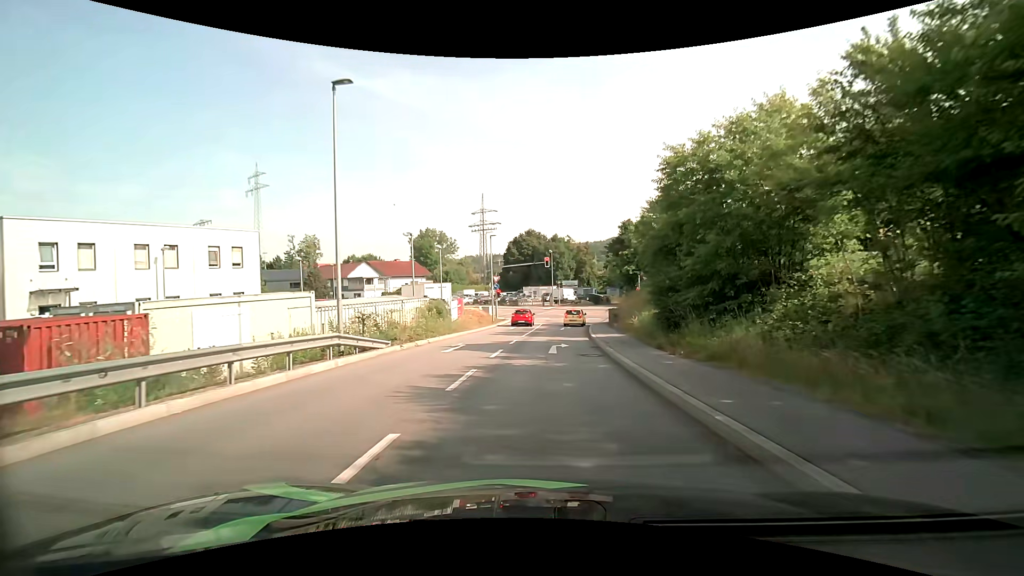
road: primary_link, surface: asphalt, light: Day
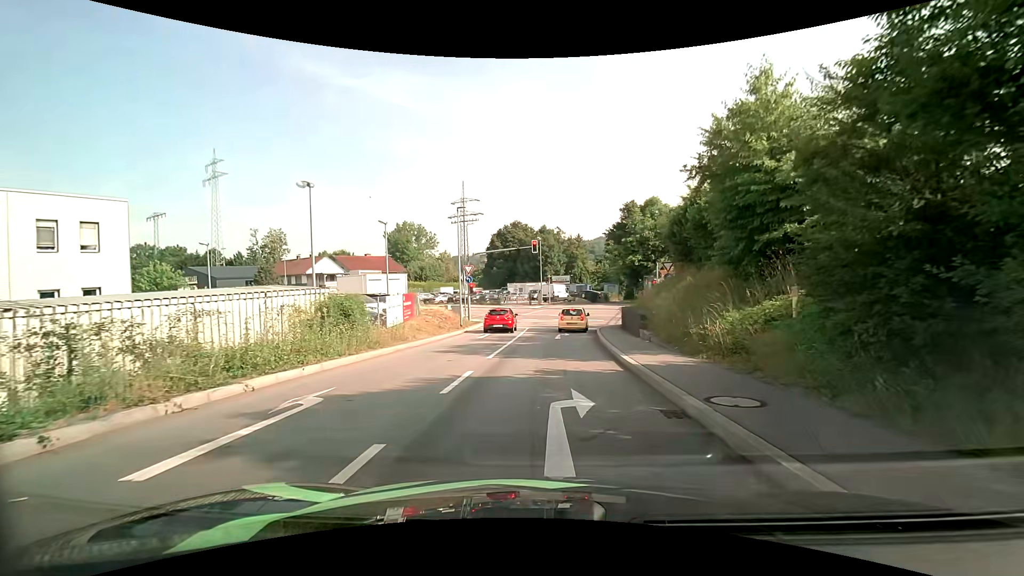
(+0.1, +12.1) m; +1°
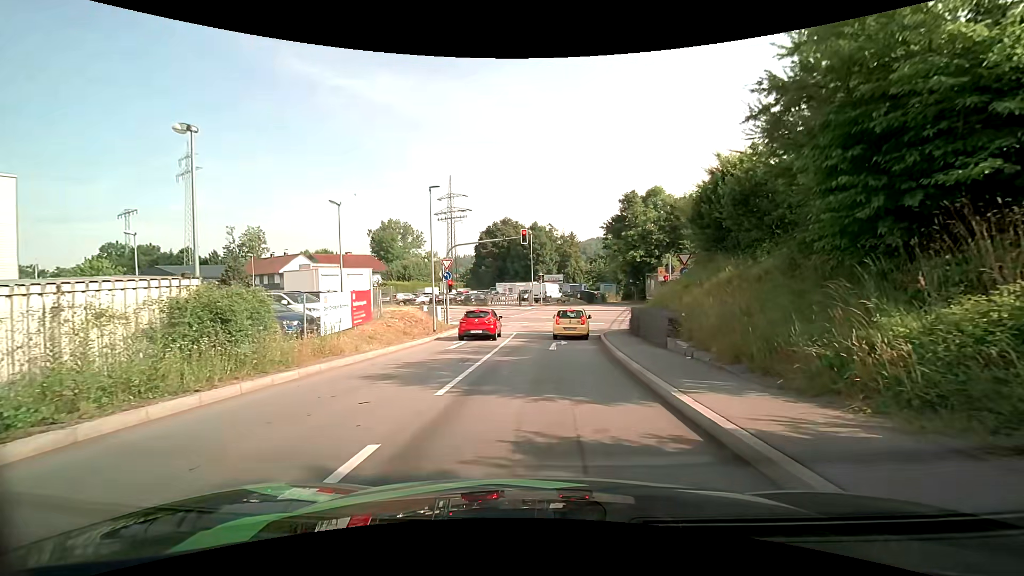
(+0.1, +5.8) m; +1°
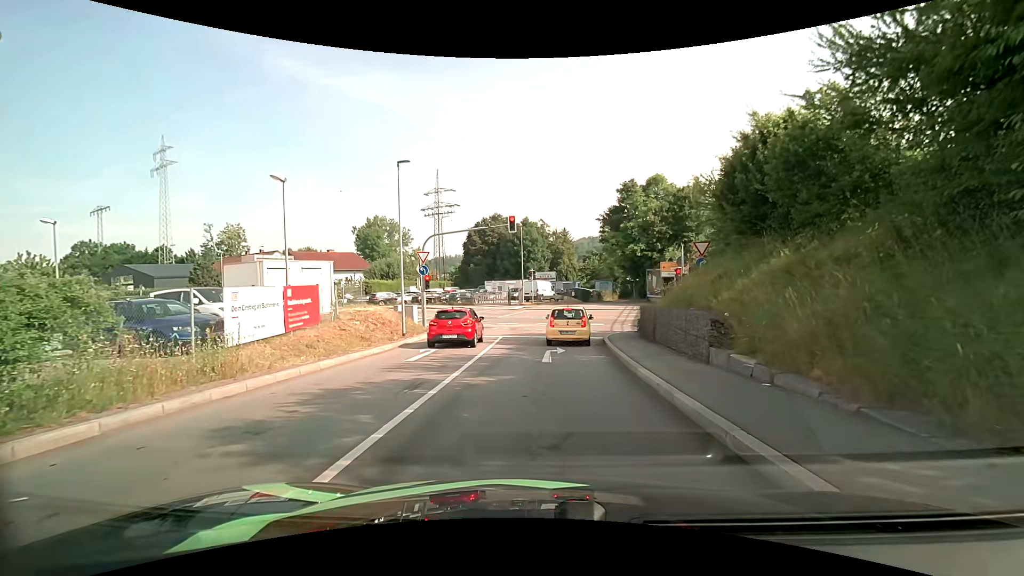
(0.0, +4.5) m; 0°
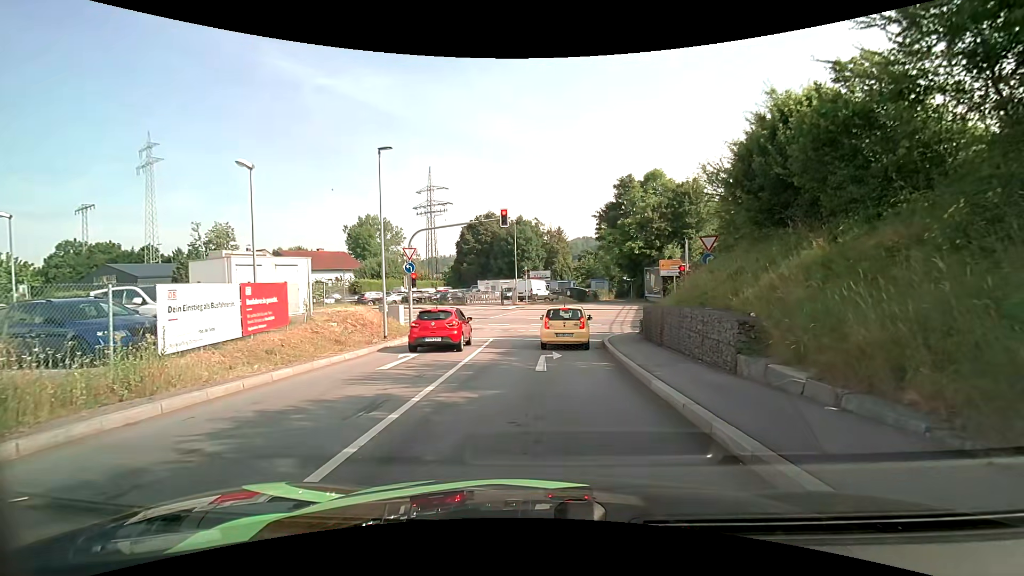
(0.0, +1.8) m; +1°
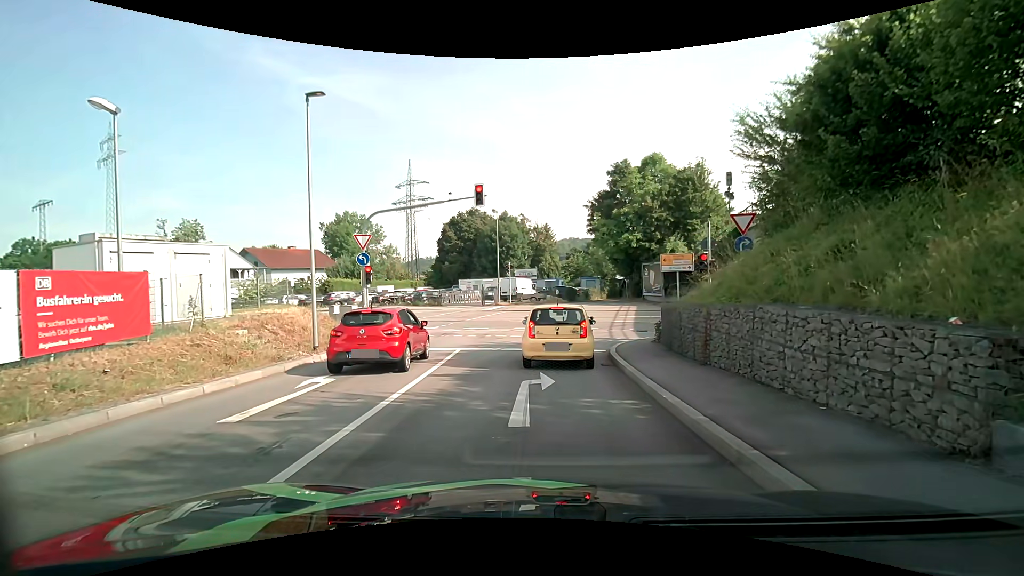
(+0.1, +5.2) m; +3°
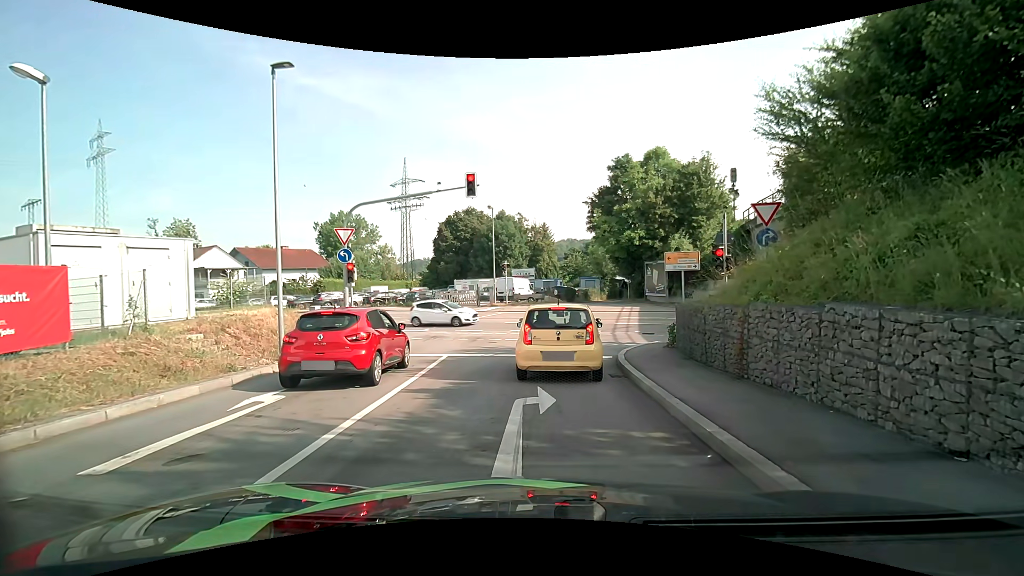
(0.0, +1.8) m; +2°
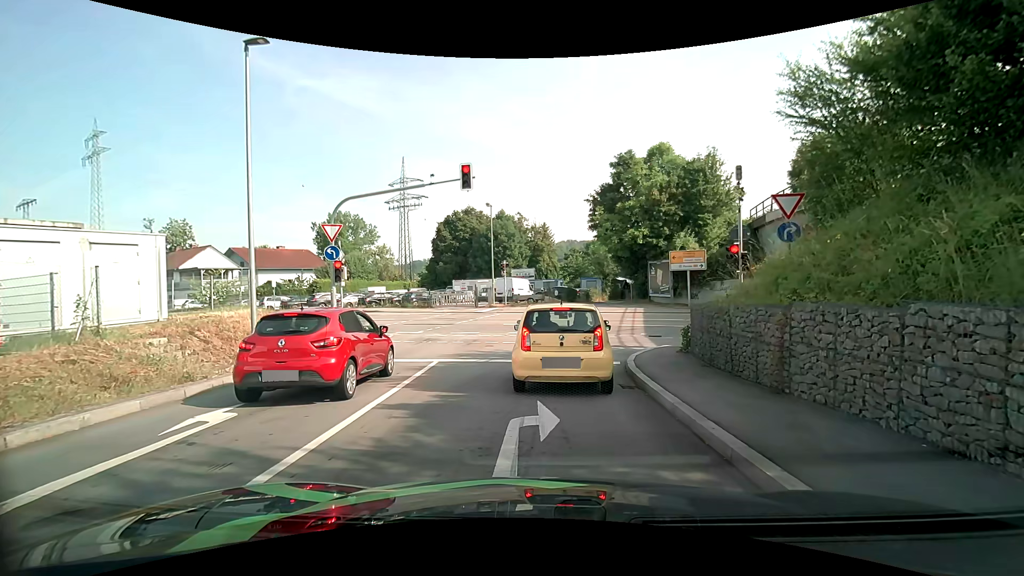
(0.0, +1.3) m; 0°
